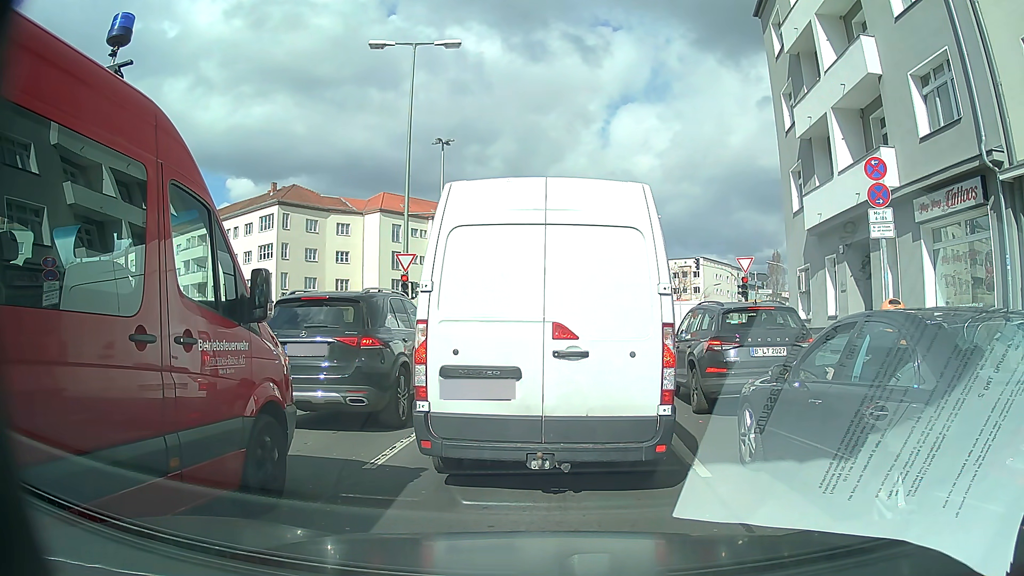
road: secondary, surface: asphalt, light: Day
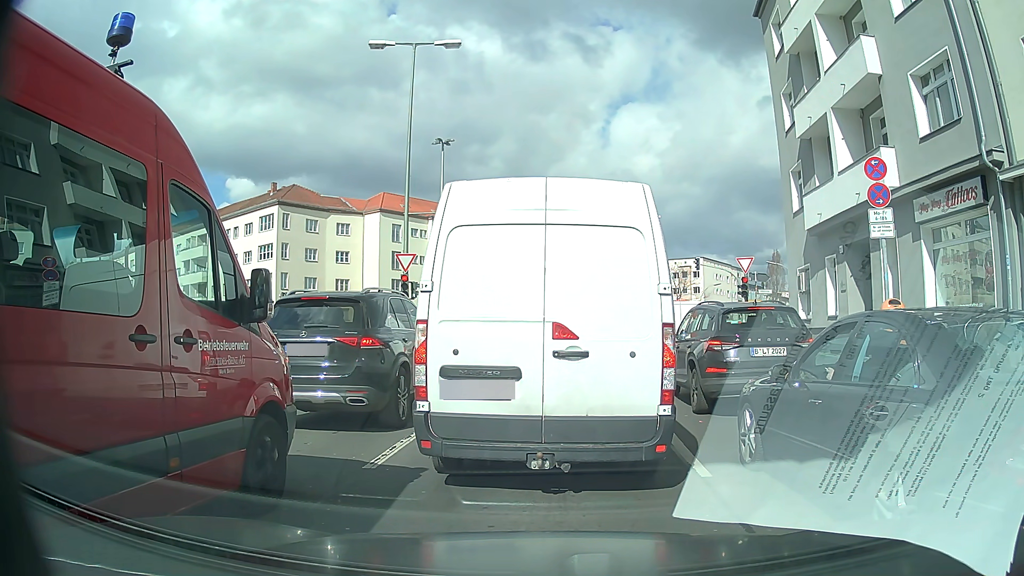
(0.0, 0.0) m; 0°
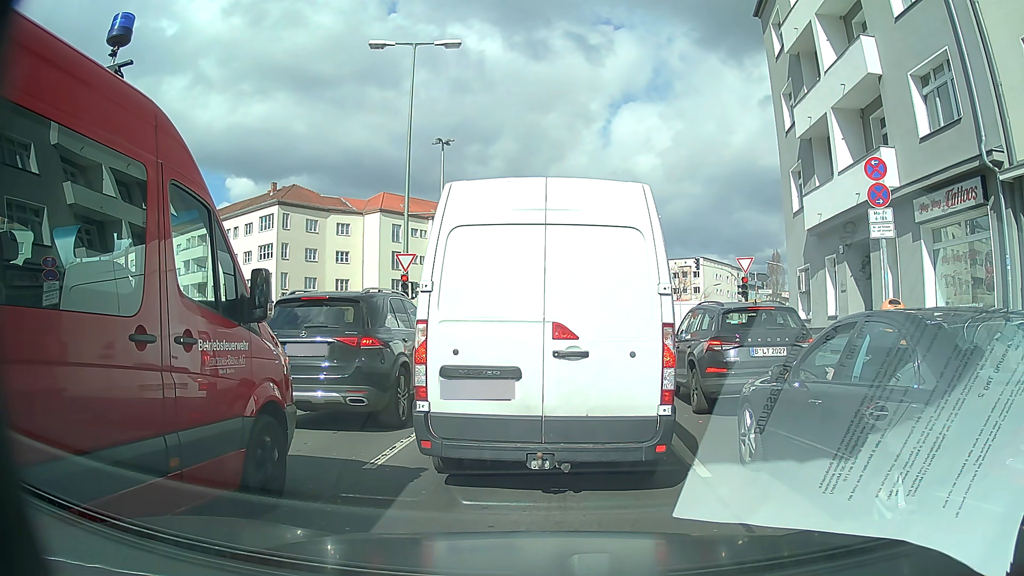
(0.0, 0.0) m; 0°
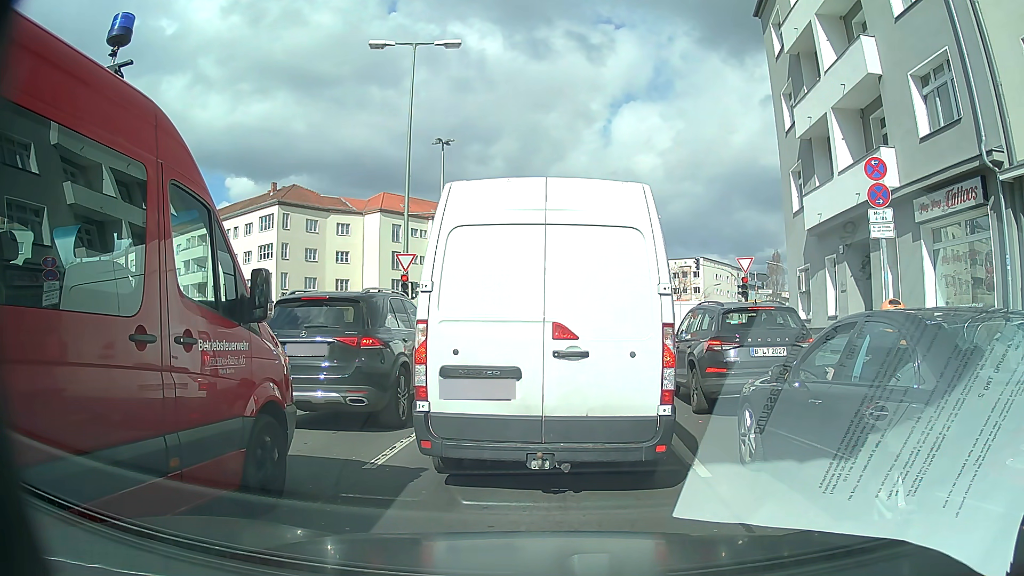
(0.0, 0.0) m; 0°
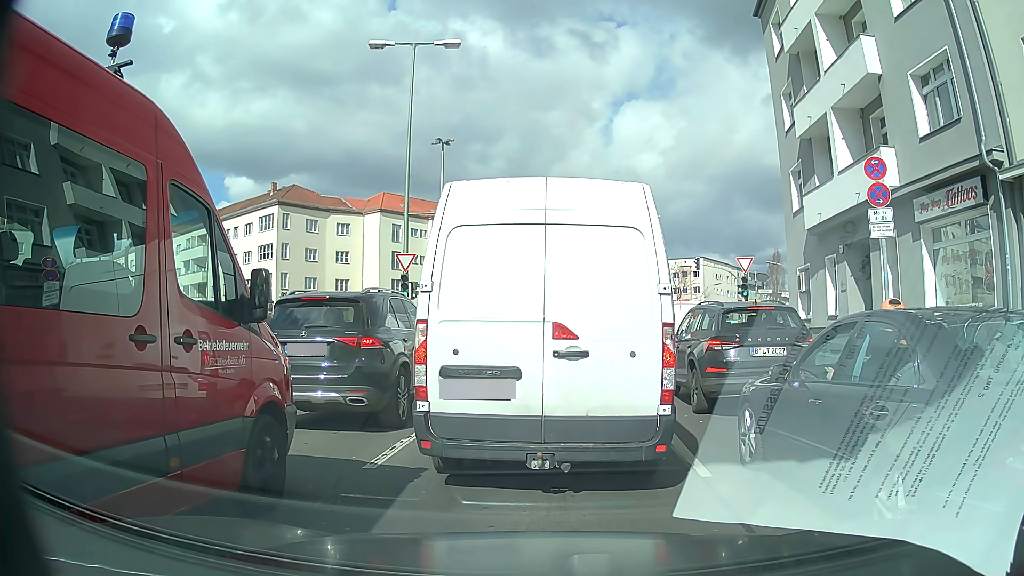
(0.0, 0.0) m; 0°
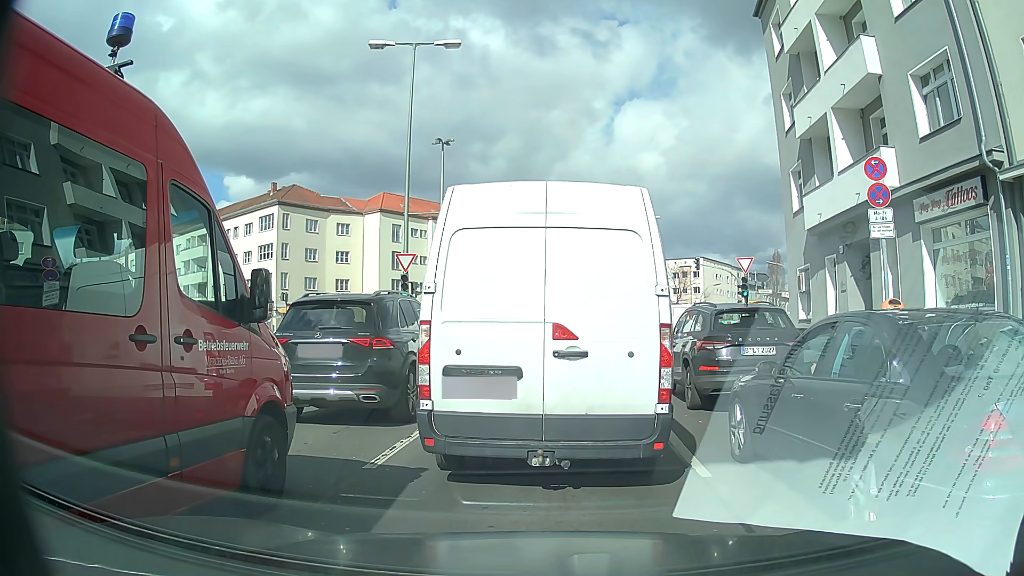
(0.0, 0.0) m; 0°
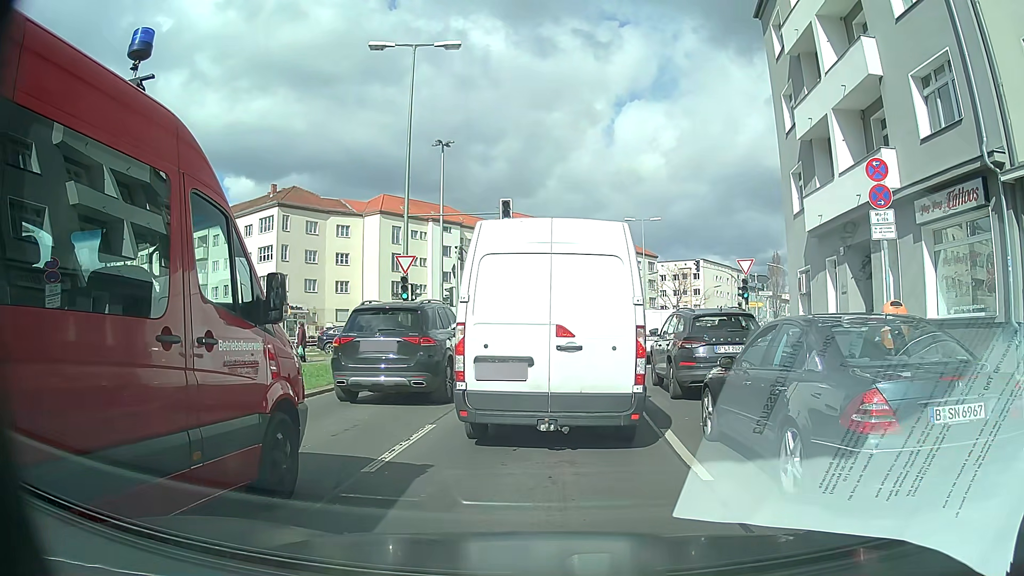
(0.0, +0.1) m; 0°
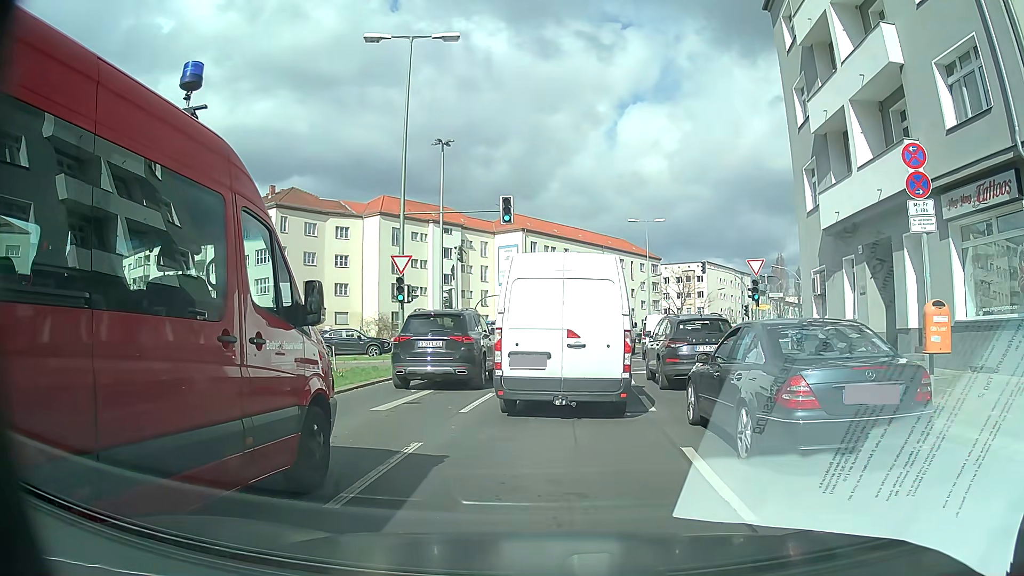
(0.0, +1.4) m; +1°
(0, +10) (0, +20) (+1, +30) (+3, +40) (+6, +49) (+10, +59) (+14, +67) (+19, +76) (+24, +85) (+29, +94) m
